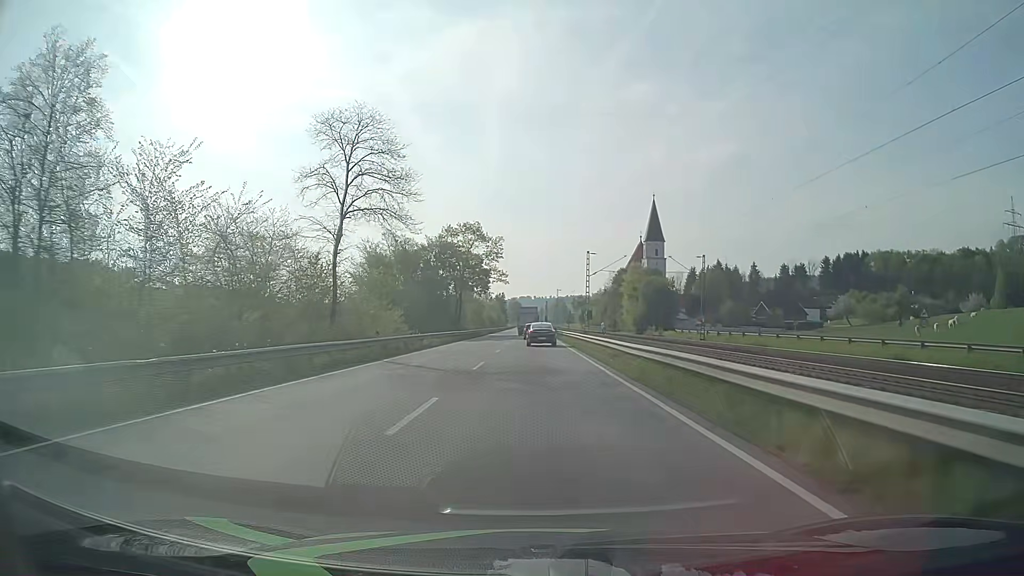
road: primary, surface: asphalt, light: Day
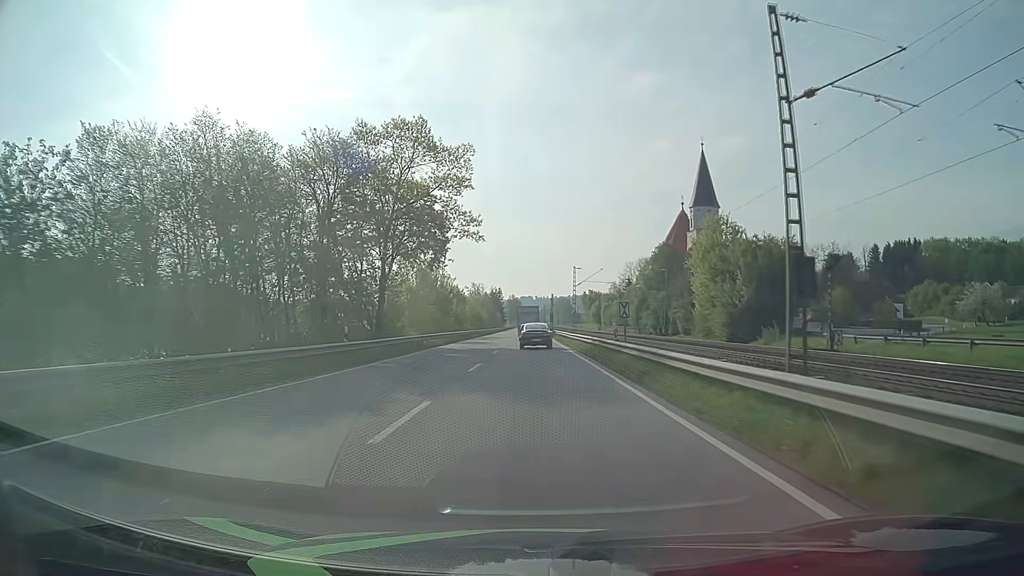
(0.0, +48.9) m; 0°
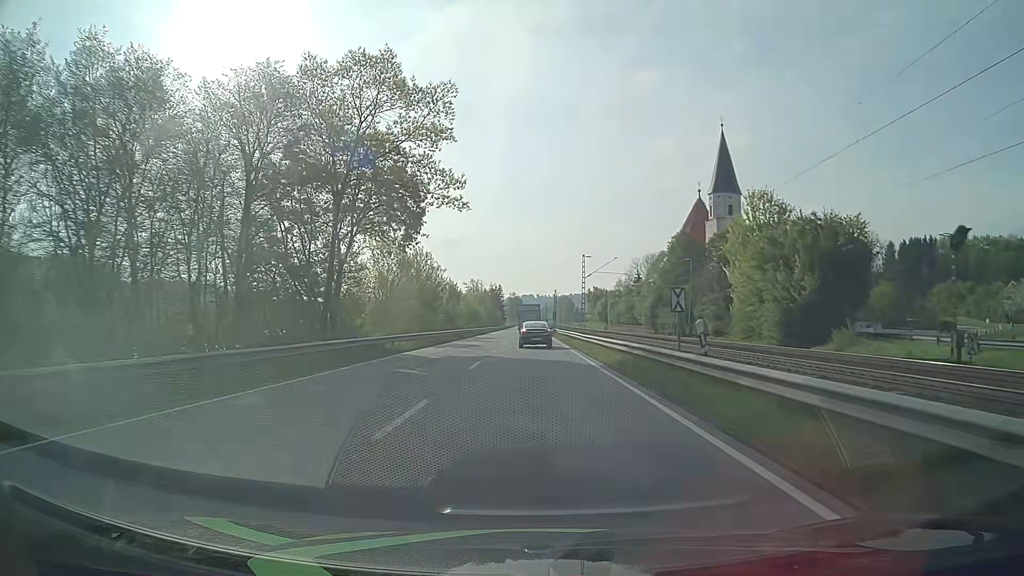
(0.0, +11.9) m; 0°
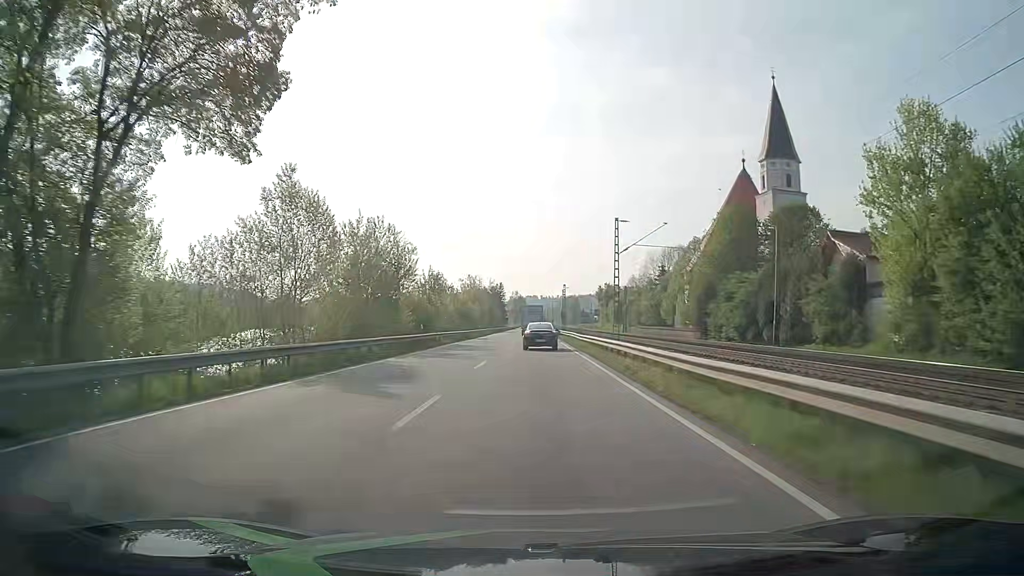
(0.0, +23.5) m; 0°
(0, +10) (0, +20) (0, +30) (0, +40) (0, +50) (0, +60) (0, +70) (0, +80) (0, +90) (0, +100) m
